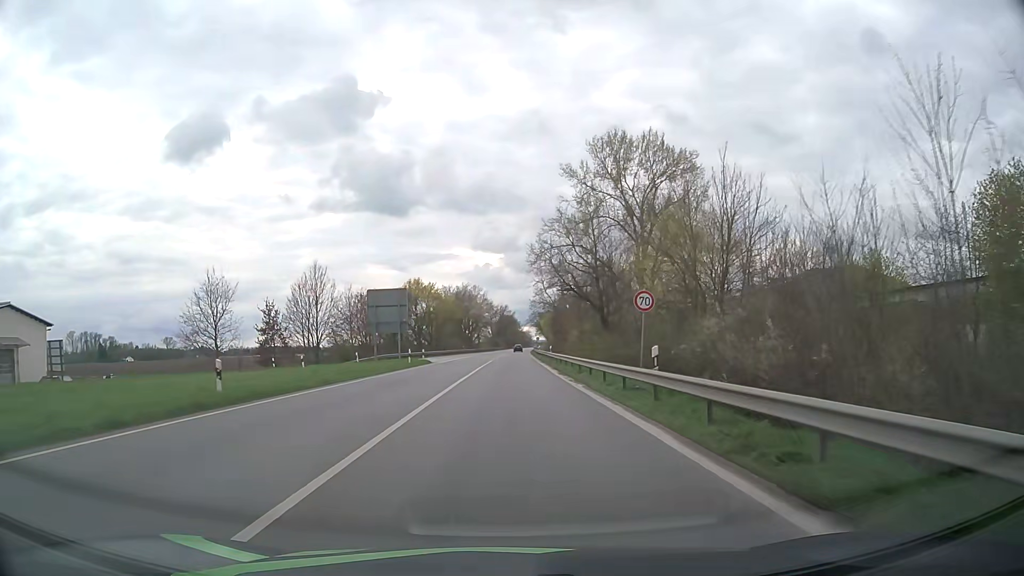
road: primary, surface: asphalt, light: Day
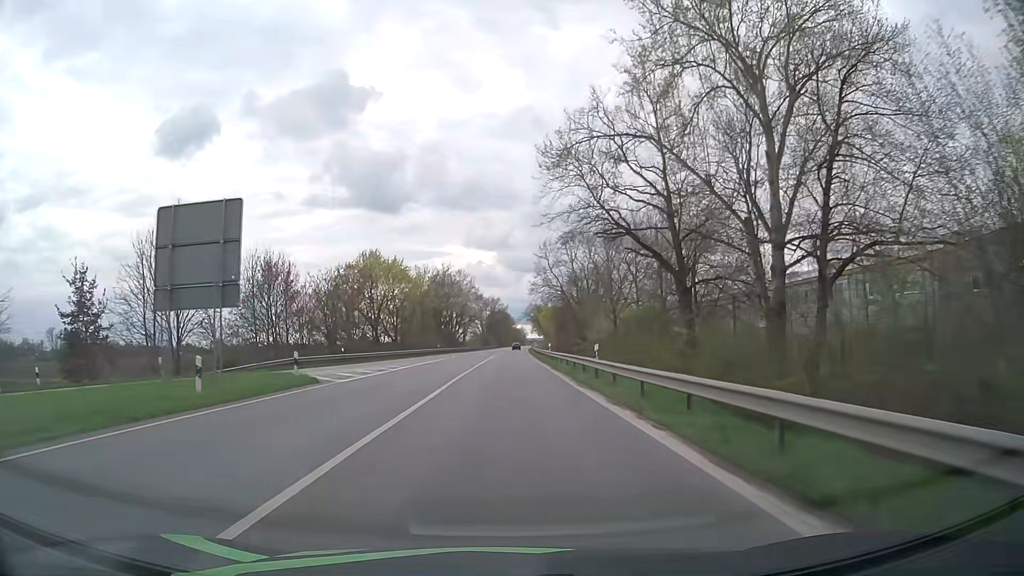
(+0.1, +31.3) m; 0°
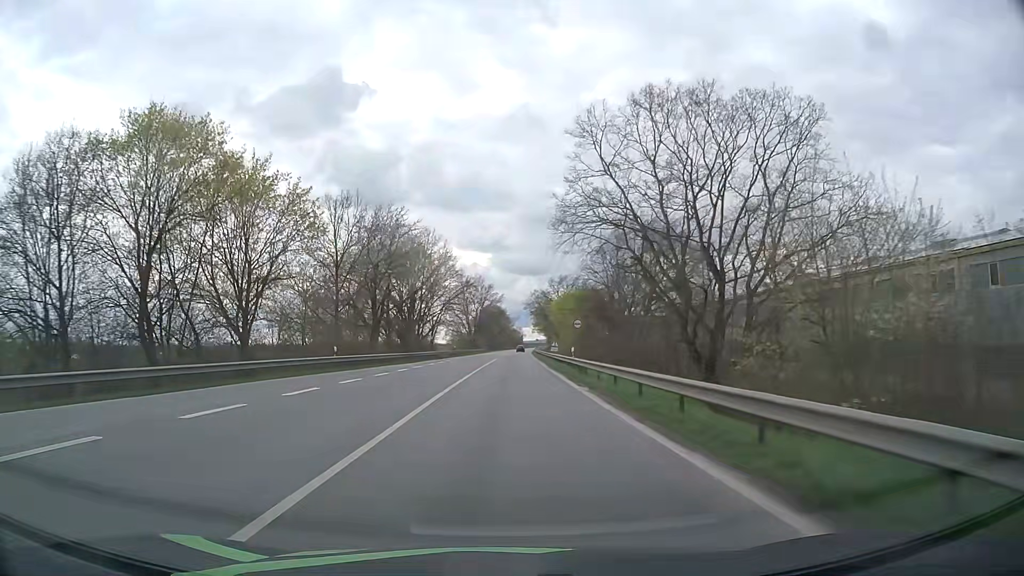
(+0.3, +51.6) m; +1°
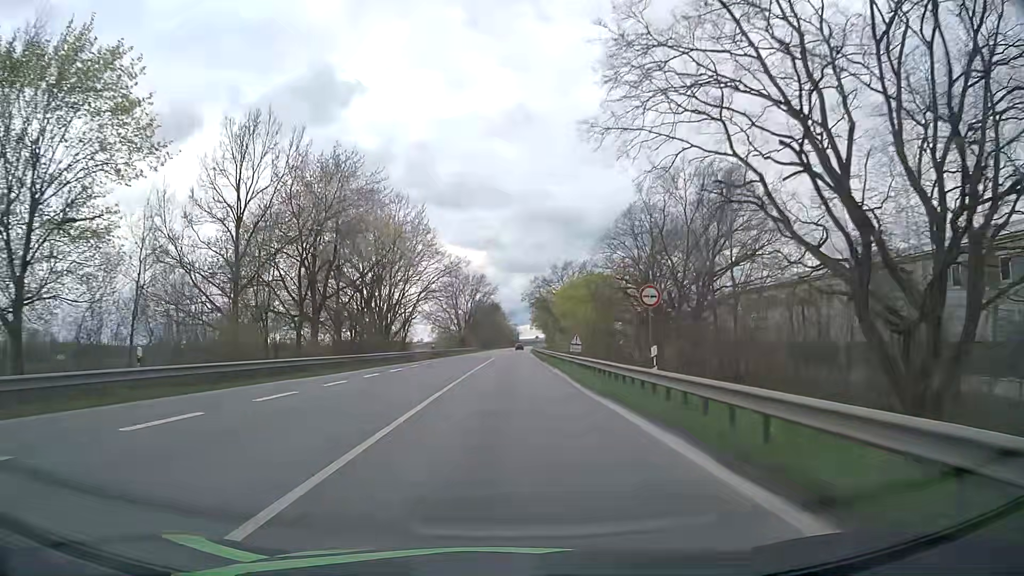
(0.0, +20.1) m; 0°
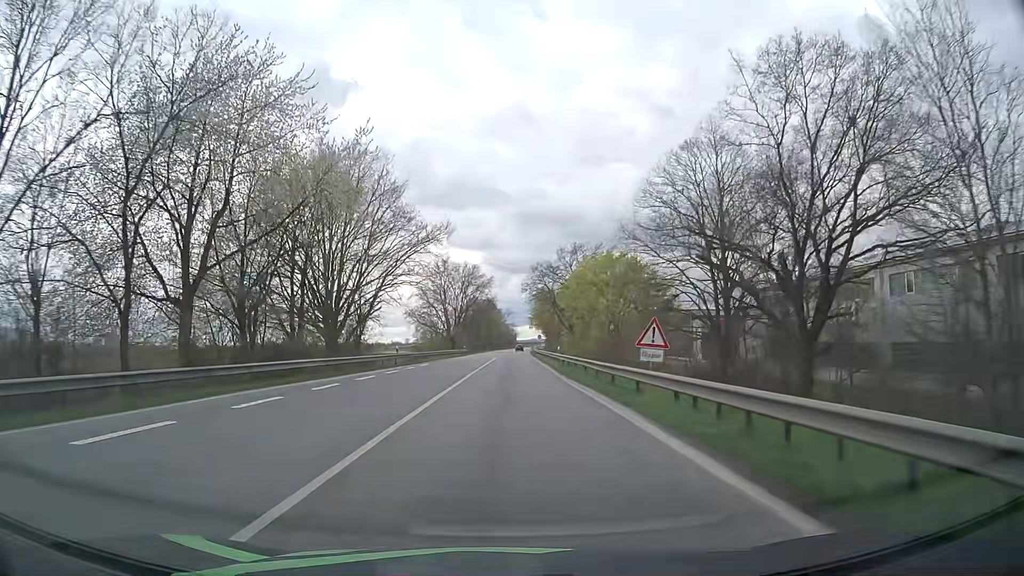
(+0.1, +19.3) m; +1°
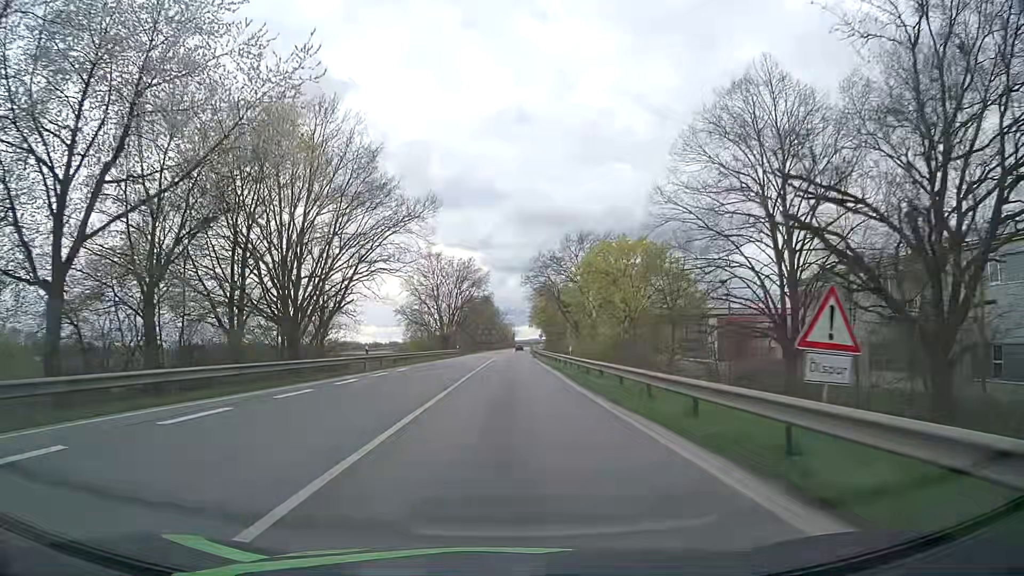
(0.0, +9.3) m; 0°
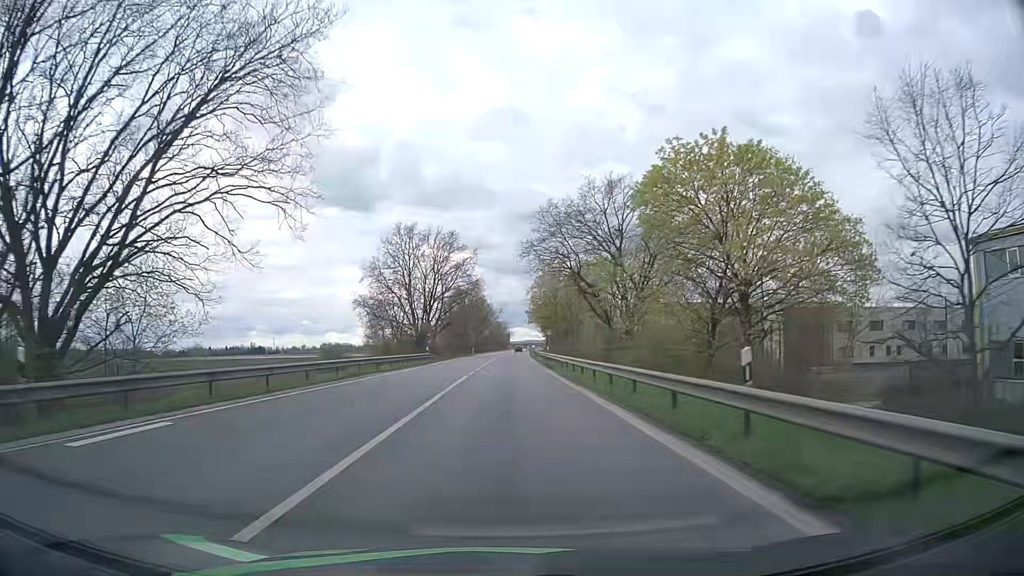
(0.0, +26.8) m; 0°
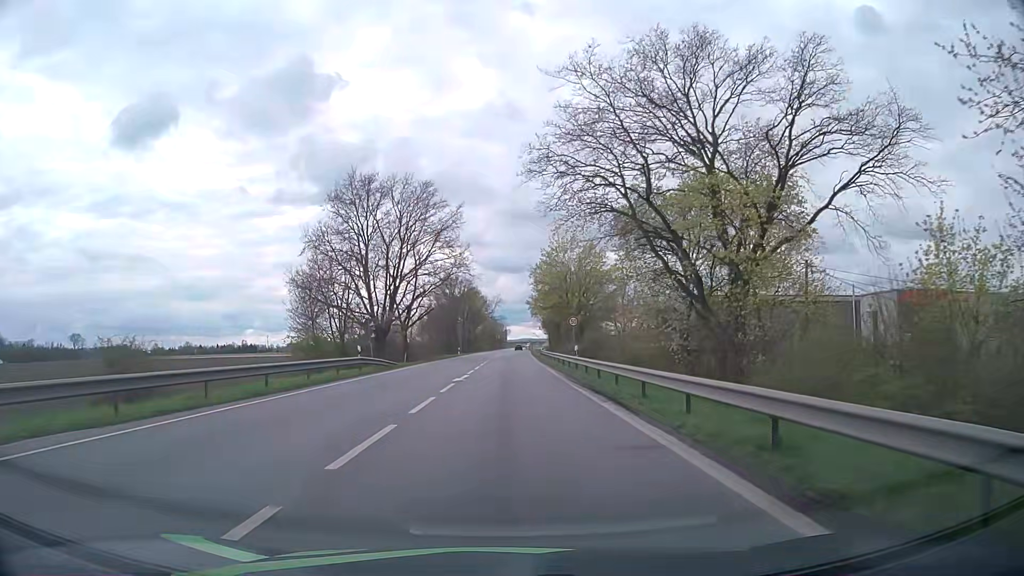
(0.0, +25.0) m; 0°
(0, +10) (0, +20) (0, +30) (0, +40) (0, +50) (0, +60) (0, +70) (0, +80) (0, +90) (+1, +100) m
